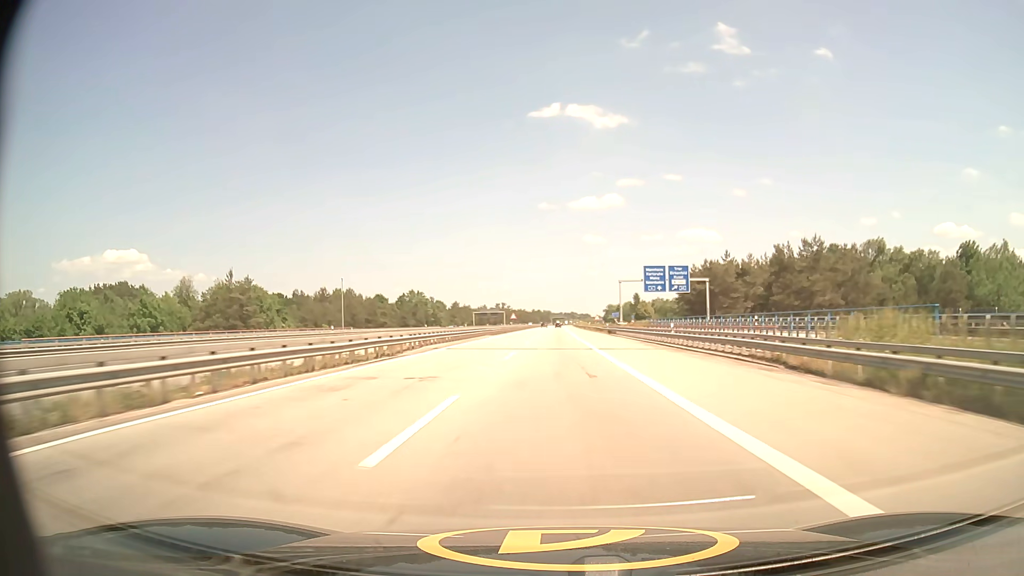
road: motorway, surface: asphalt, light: Day
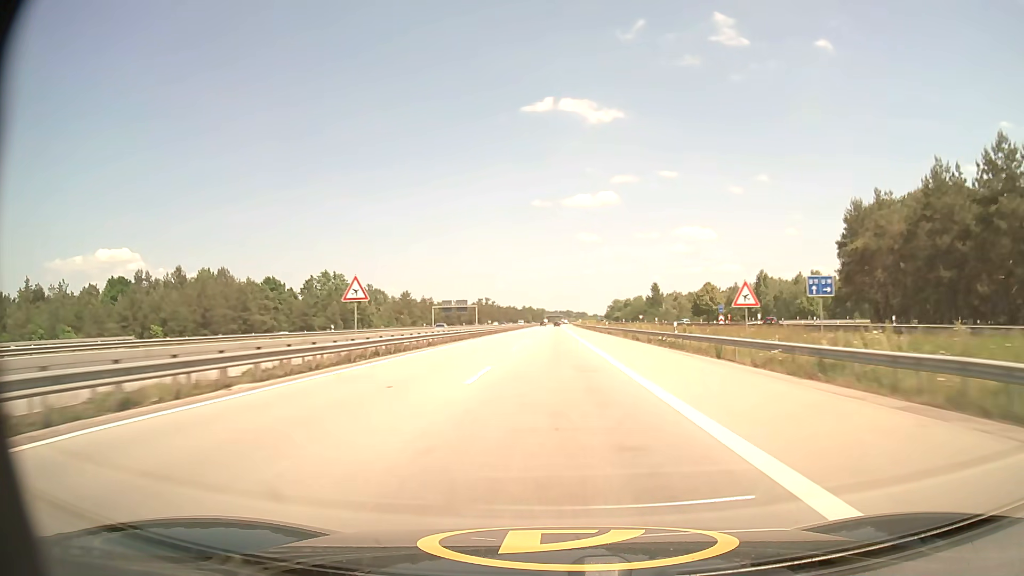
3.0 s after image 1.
(+0.5, +99.5) m; +1°
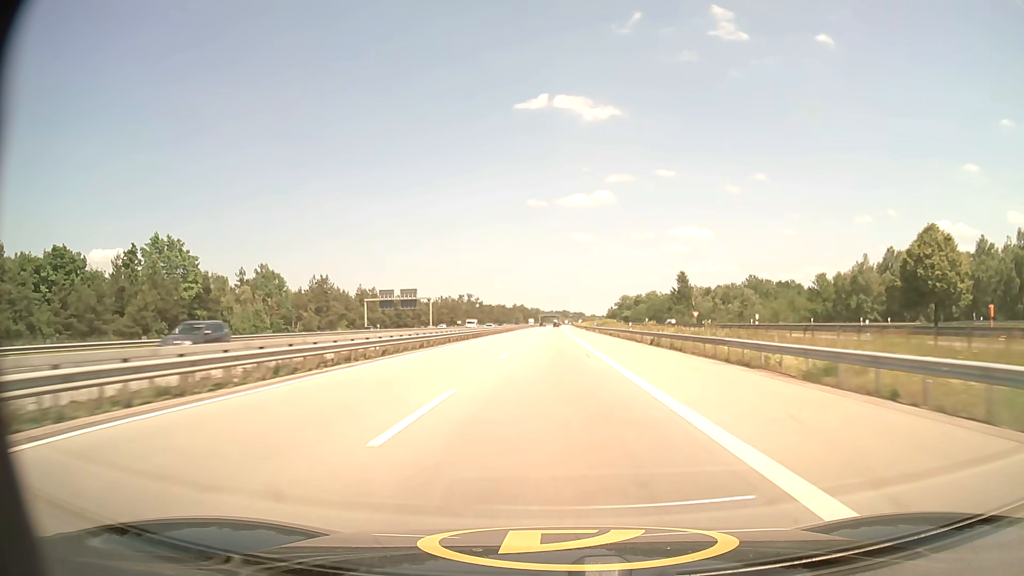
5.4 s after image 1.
(+0.1, +79.5) m; 0°
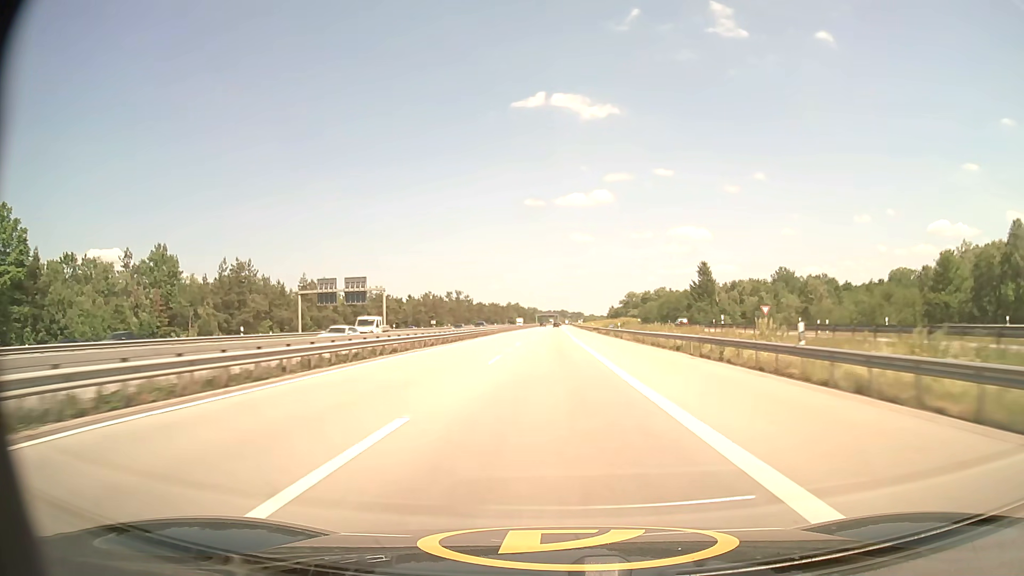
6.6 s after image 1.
(+0.1, +39.8) m; 0°
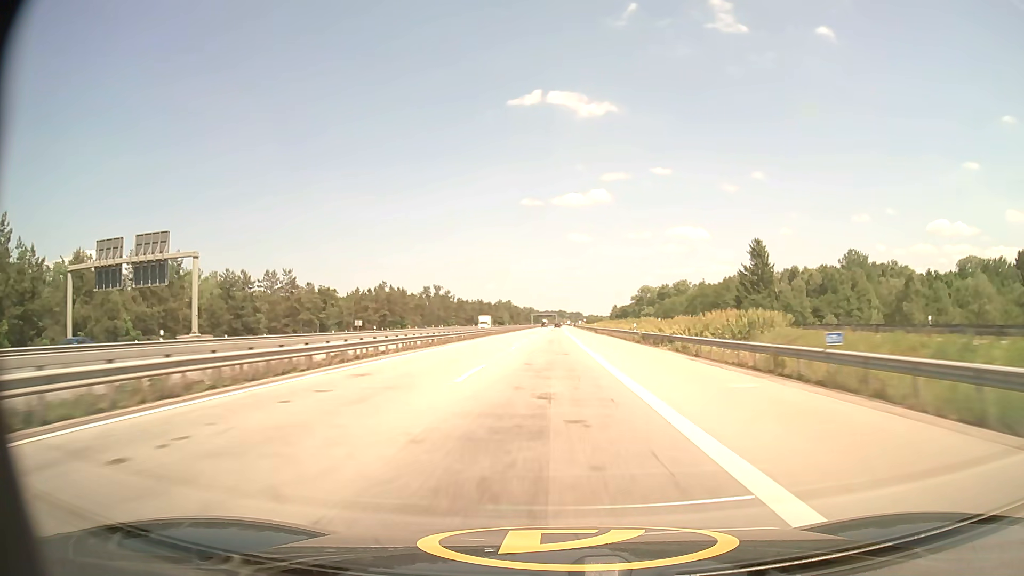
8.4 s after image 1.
(+0.1, +60.1) m; 0°
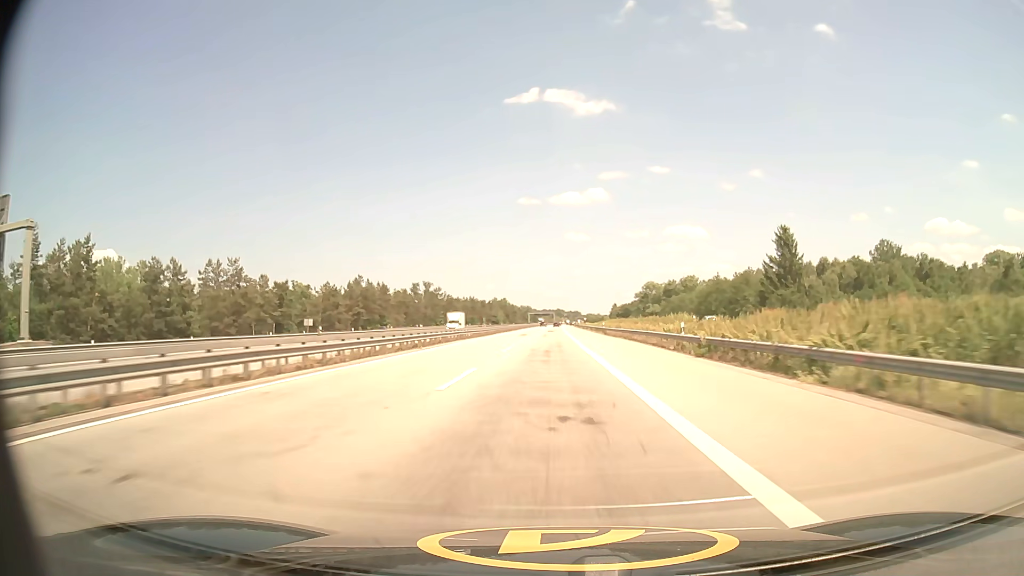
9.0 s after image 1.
(0.0, +20.1) m; 0°
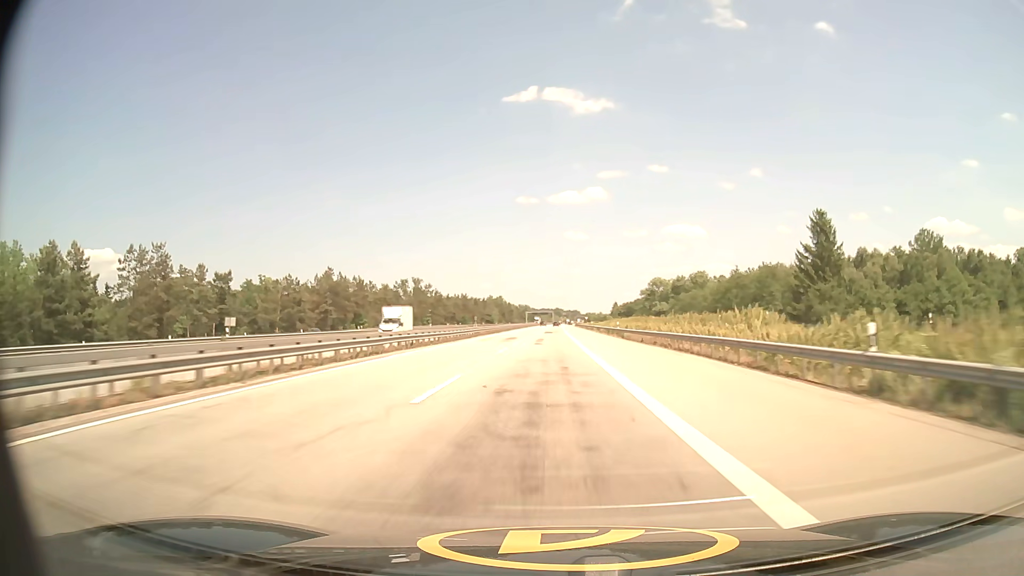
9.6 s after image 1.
(0.0, +20.2) m; 0°
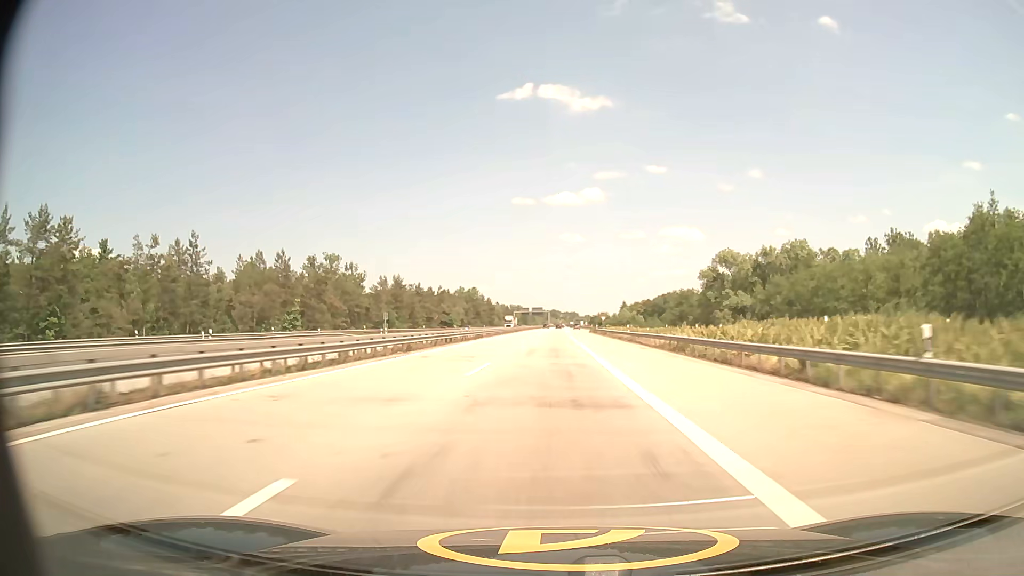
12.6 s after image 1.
(+0.3, +101.9) m; 0°
(0, +10) (0, +20) (0, +30) (0, +40) (0, +50) (0, +60) (0, +70) (0, +80) (0, +90) (0, +100) m
